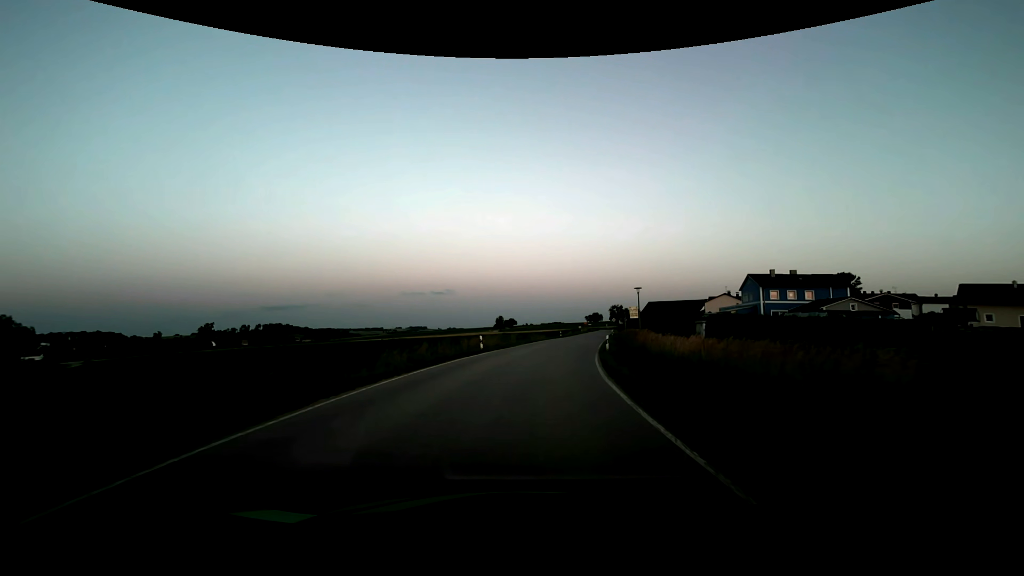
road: secondary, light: Dusk
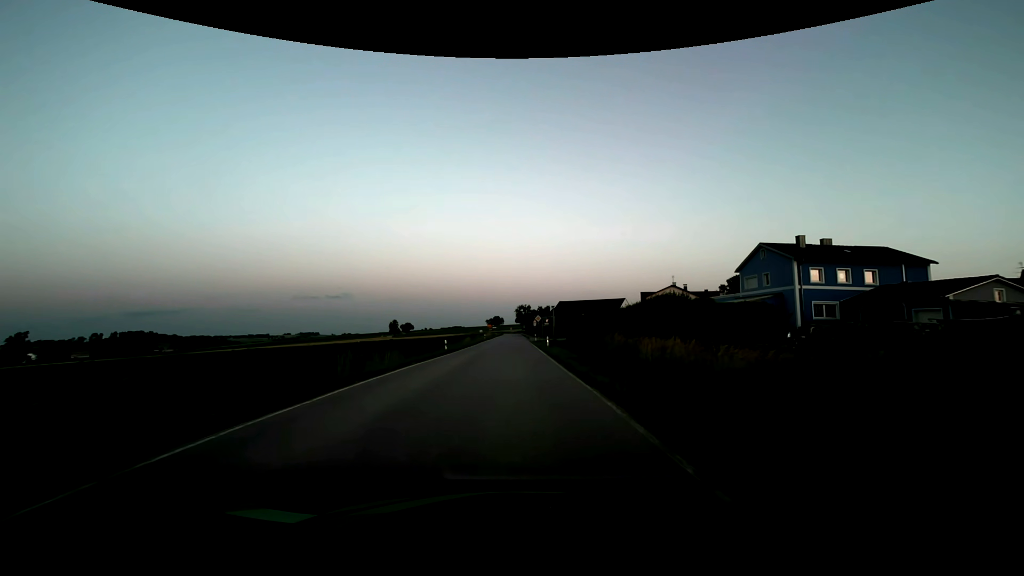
(+4.0, +37.7) m; +12°
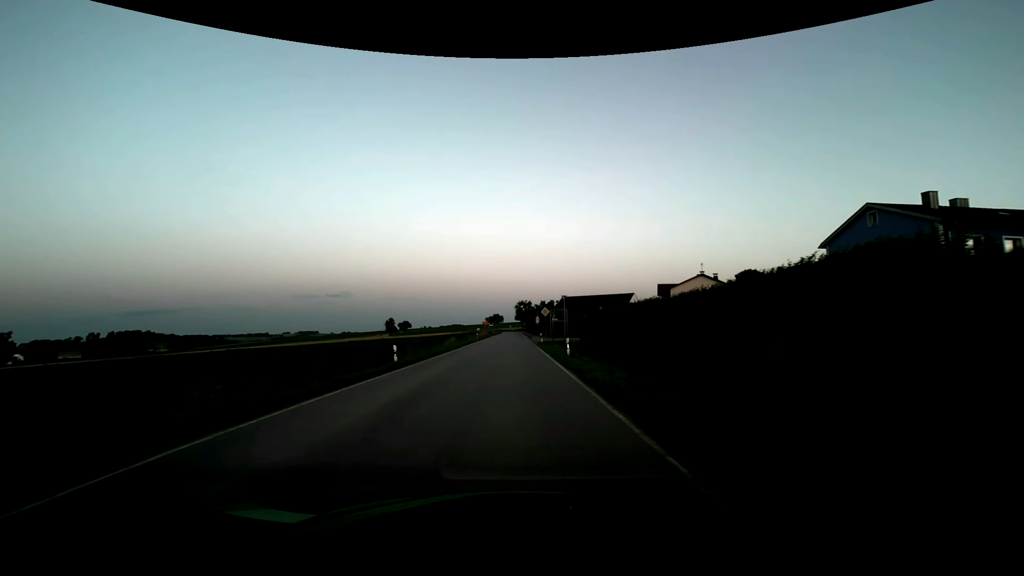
(0.0, +15.2) m; 0°
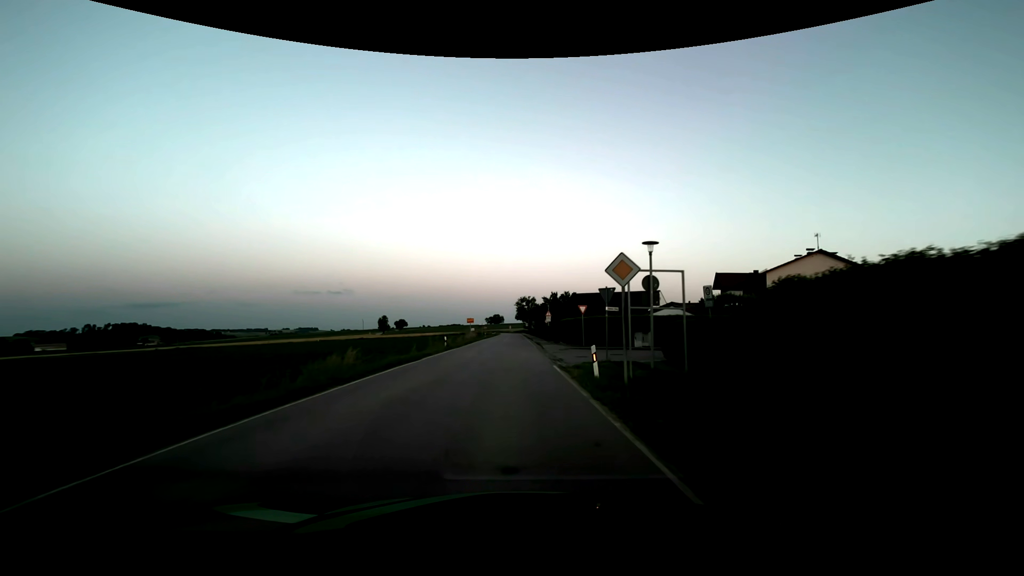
(-0.1, +30.6) m; 0°
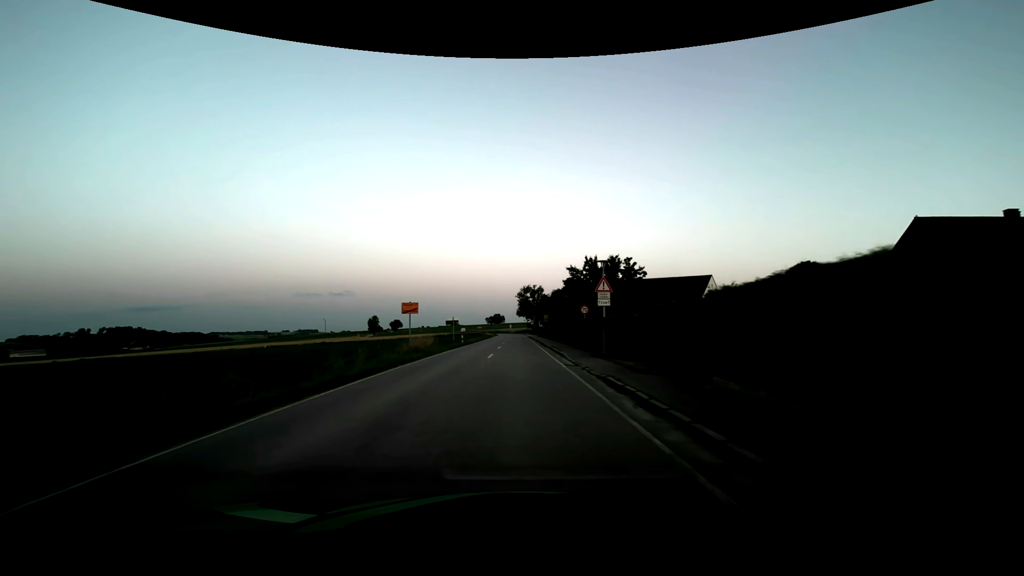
(-0.1, +38.3) m; 0°
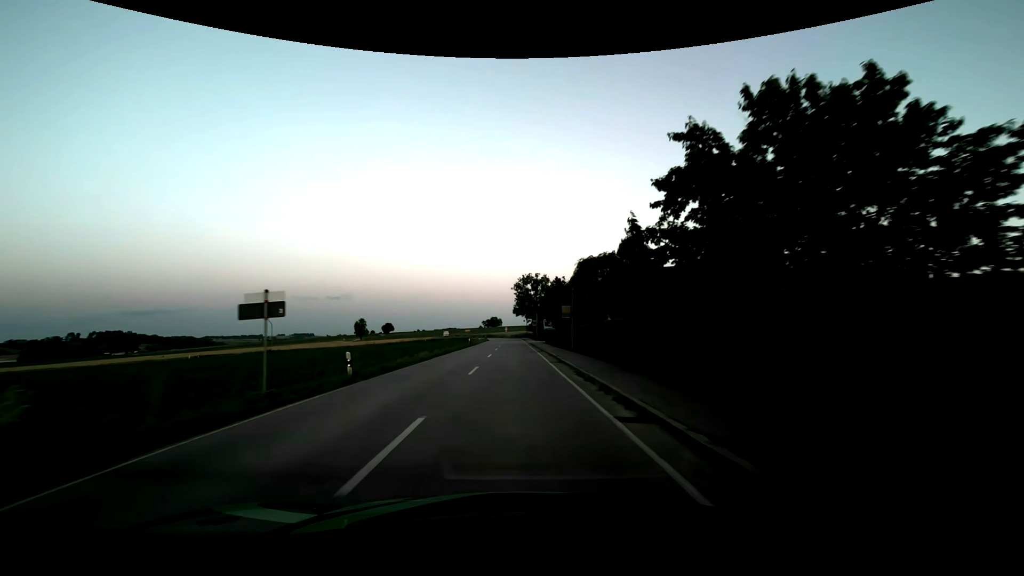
(+0.2, +30.7) m; 0°
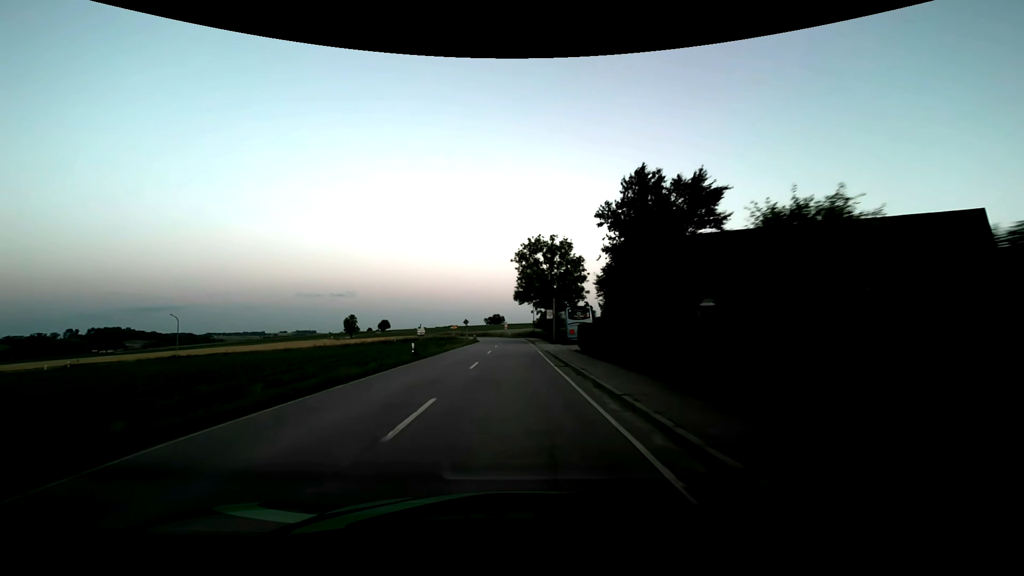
(0.0, +34.0) m; 0°
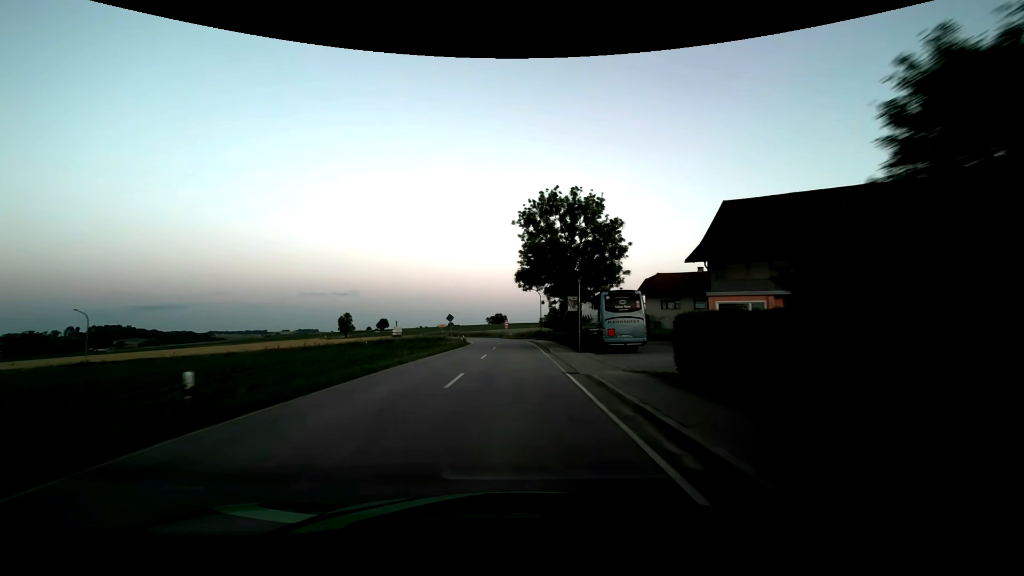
(-0.1, +18.6) m; 0°
(0, +10) (0, +20) (0, +30) (0, +40) (-1, +50) (-1, +60) (-2, +70) (-4, +80) (-6, +90) (-8, +99) m
